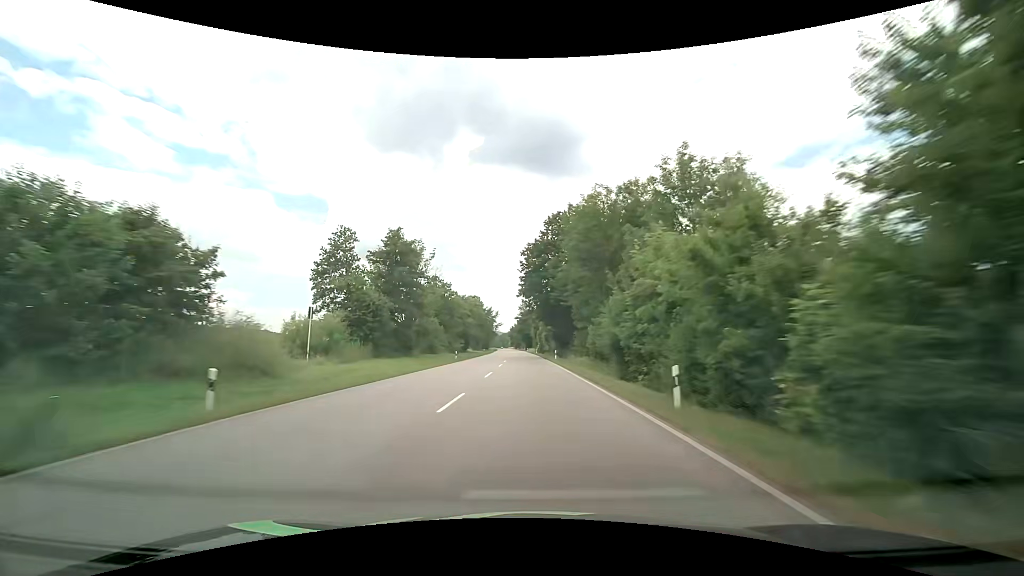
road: primary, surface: asphalt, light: Day
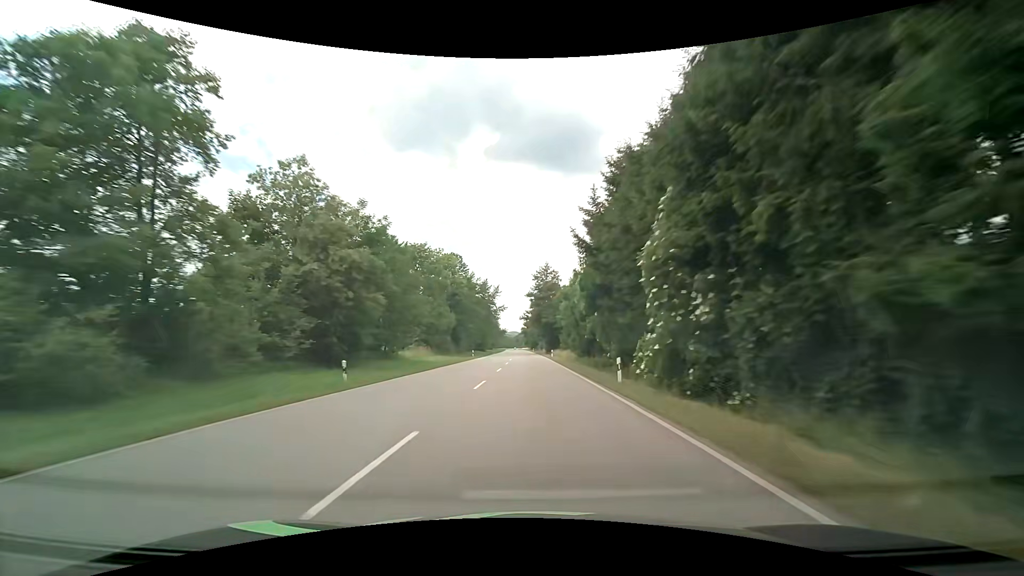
(-1.7, +78.0) m; -2°
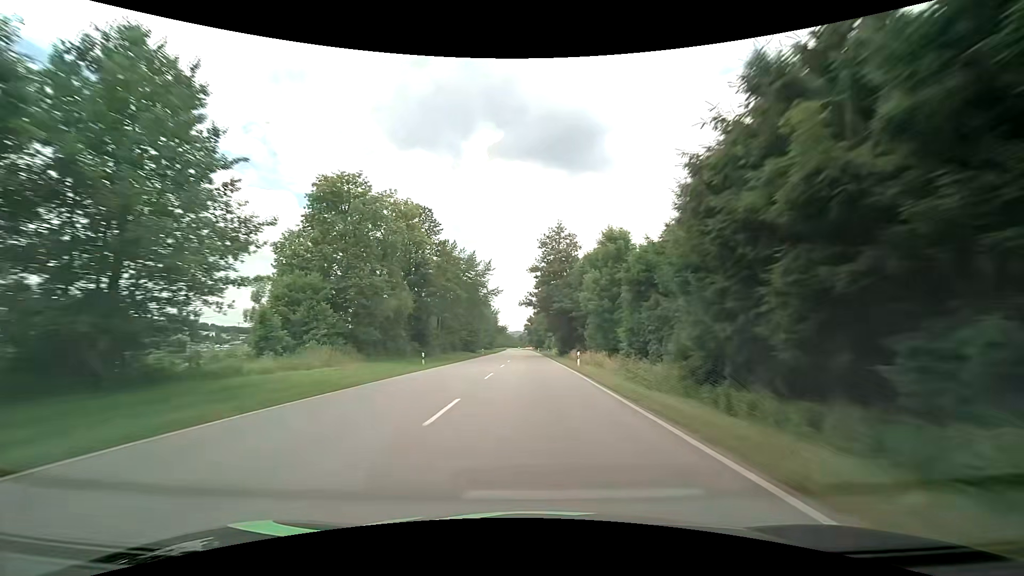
(-0.1, +31.4) m; 0°
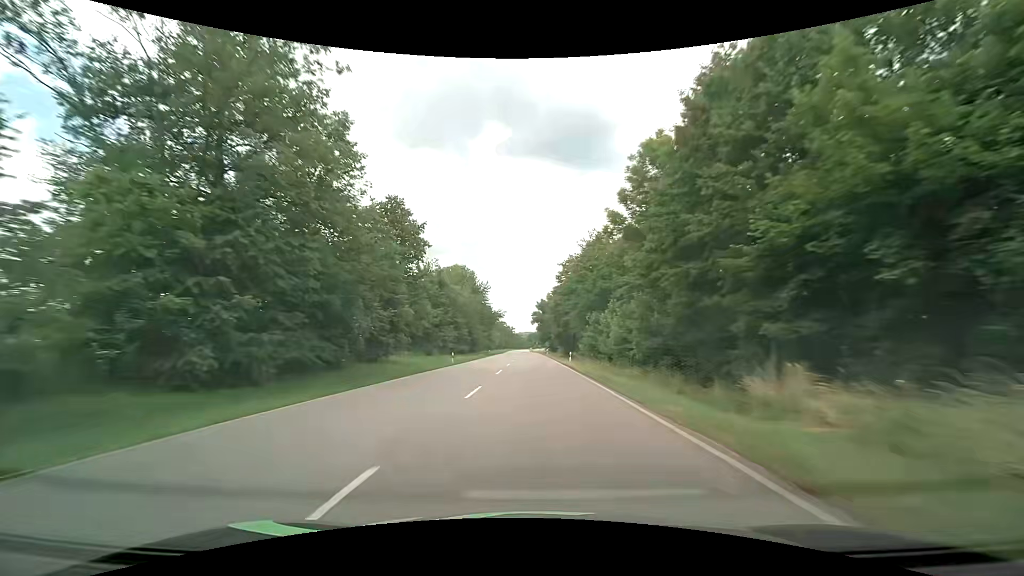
(-0.9, +78.8) m; -1°
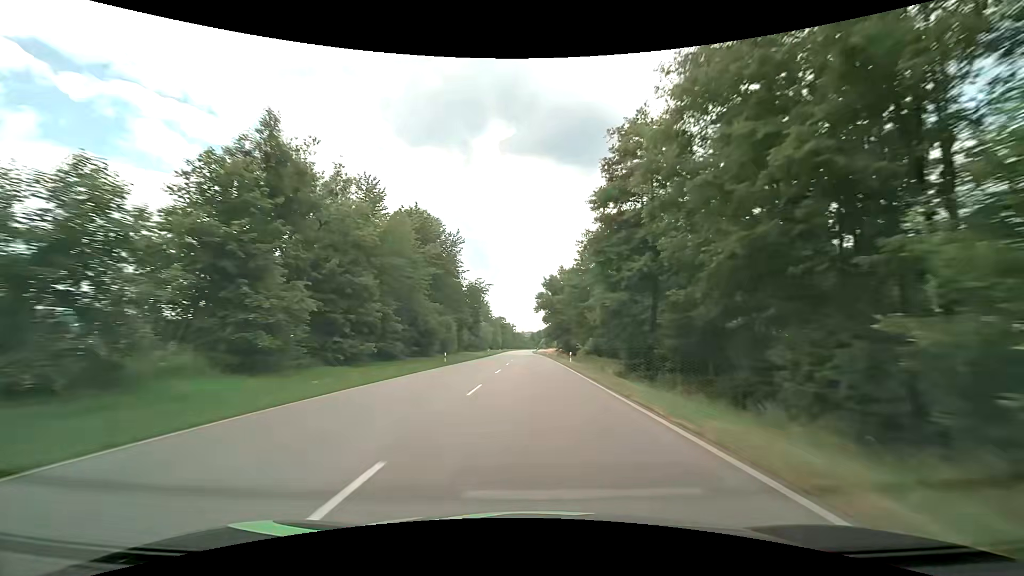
(-0.3, +47.4) m; 0°
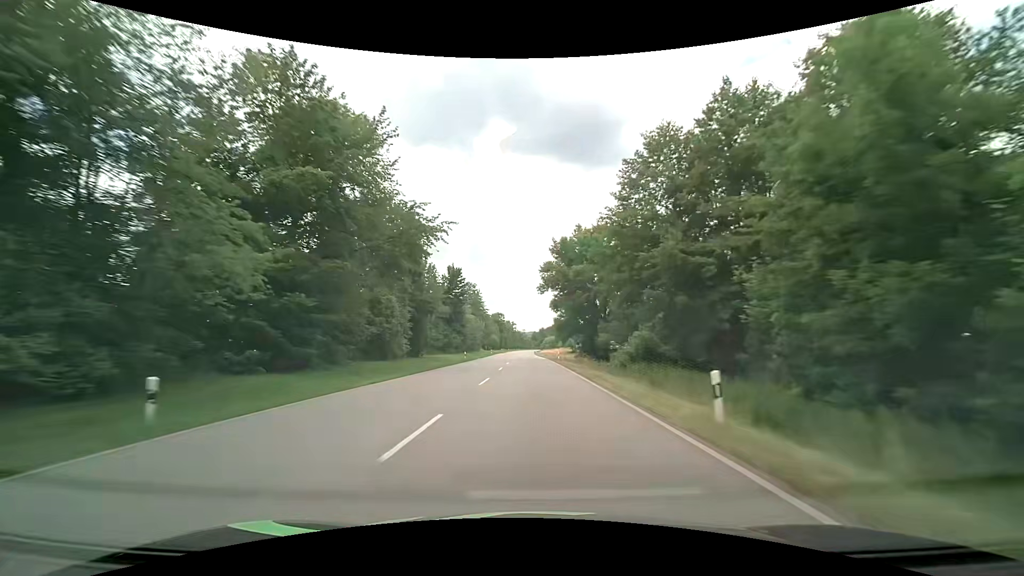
(-0.1, +31.6) m; 0°
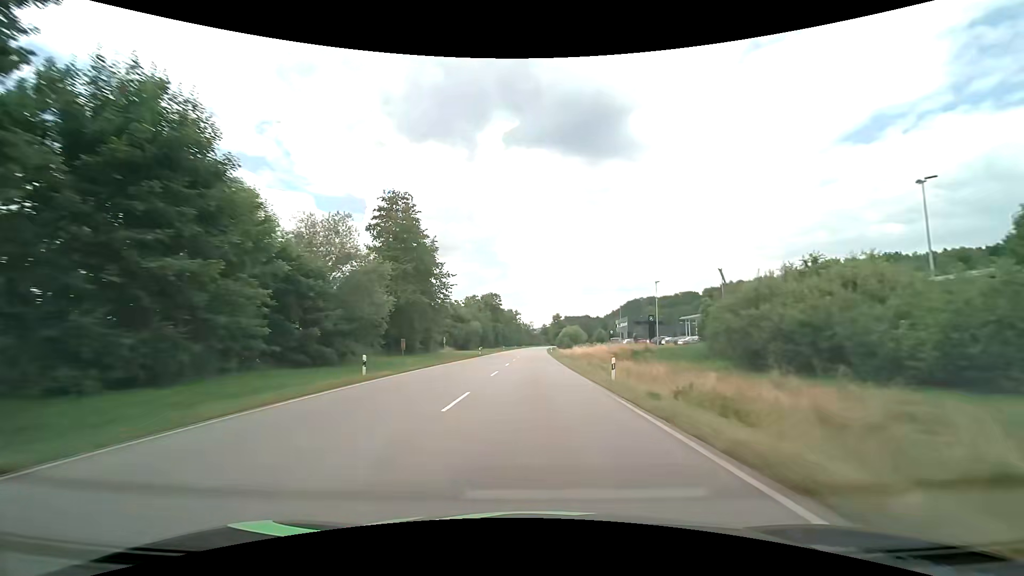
(-0.7, +79.1) m; -1°
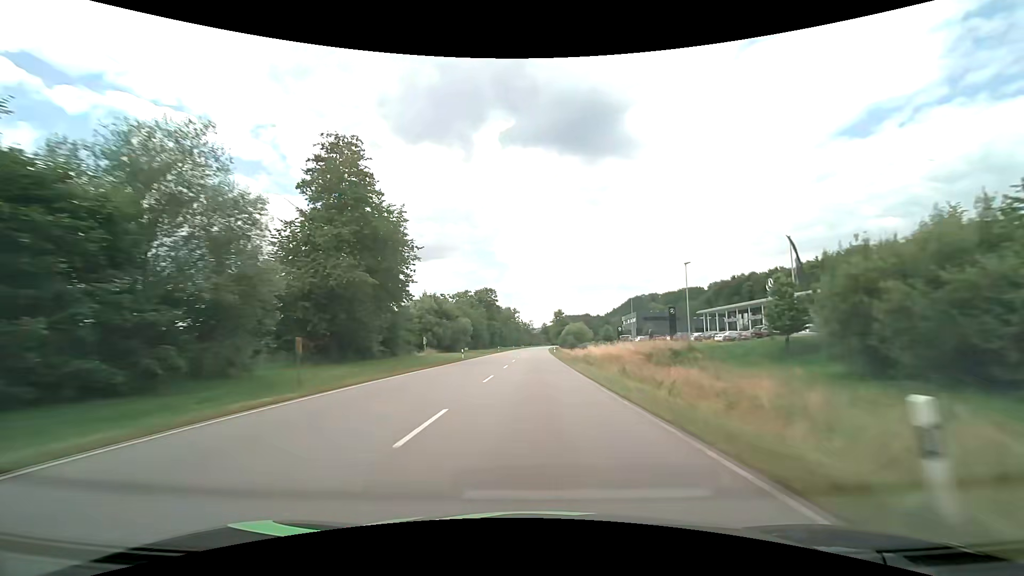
(0.0, +15.9) m; 0°
(0, +10) (0, +20) (0, +30) (0, +40) (0, +50) (0, +60) (+1, +70) (+1, +80) (+1, +90) (+1, +100) m
